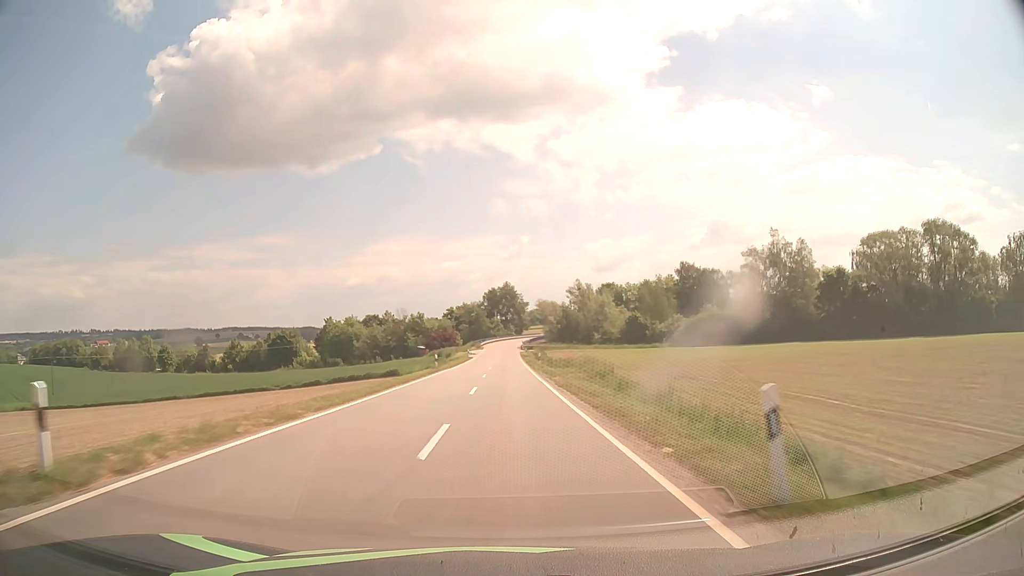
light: Day
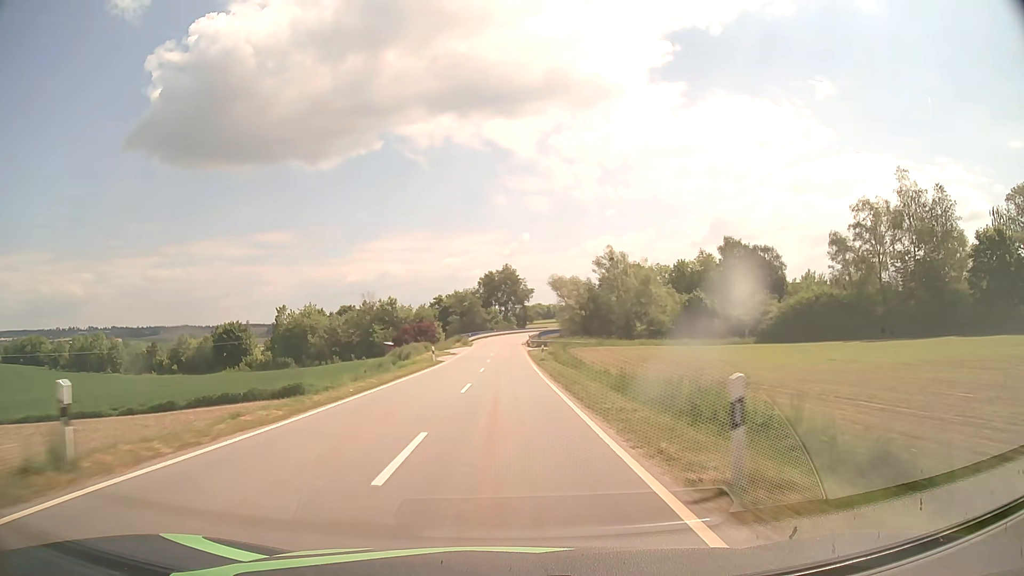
(0.0, +38.2) m; 0°
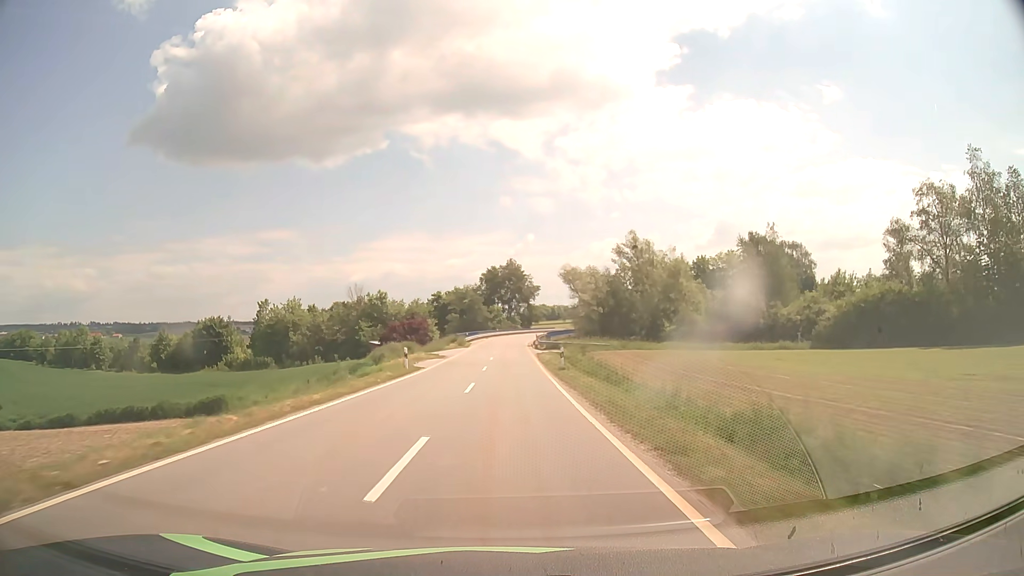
(0.0, +12.9) m; 0°
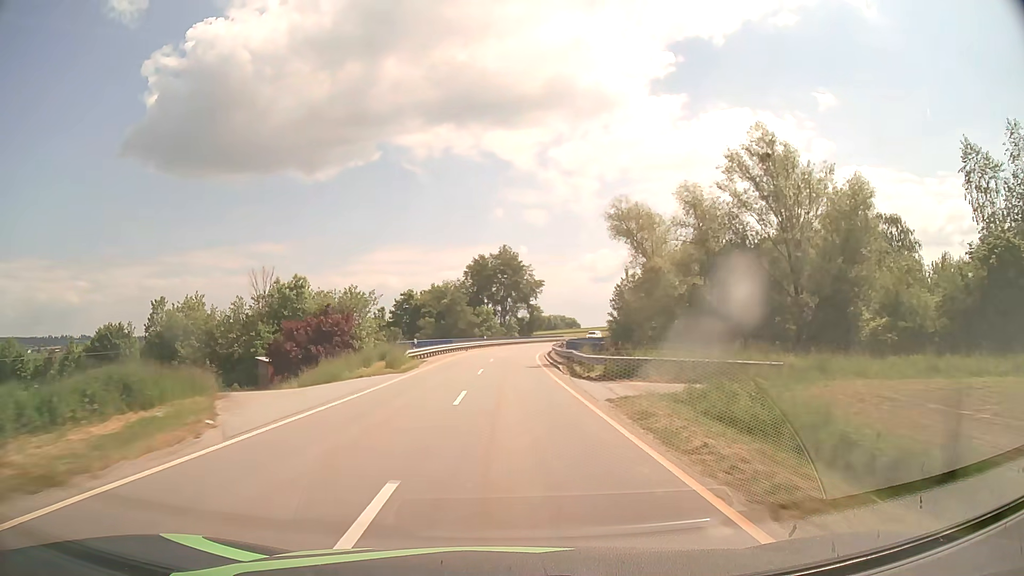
(0.0, +39.8) m; +1°
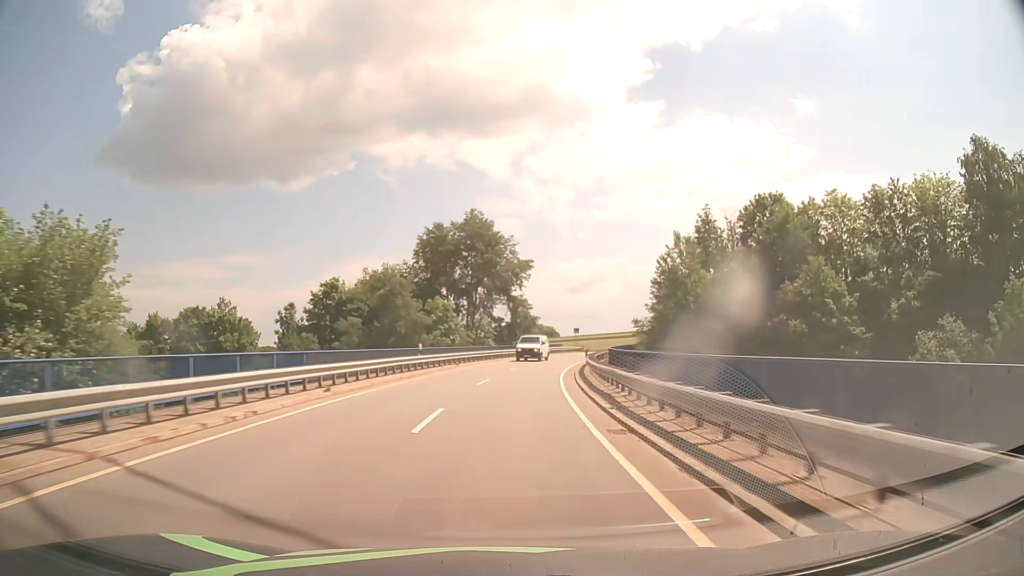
(+0.4, +41.0) m; +2°
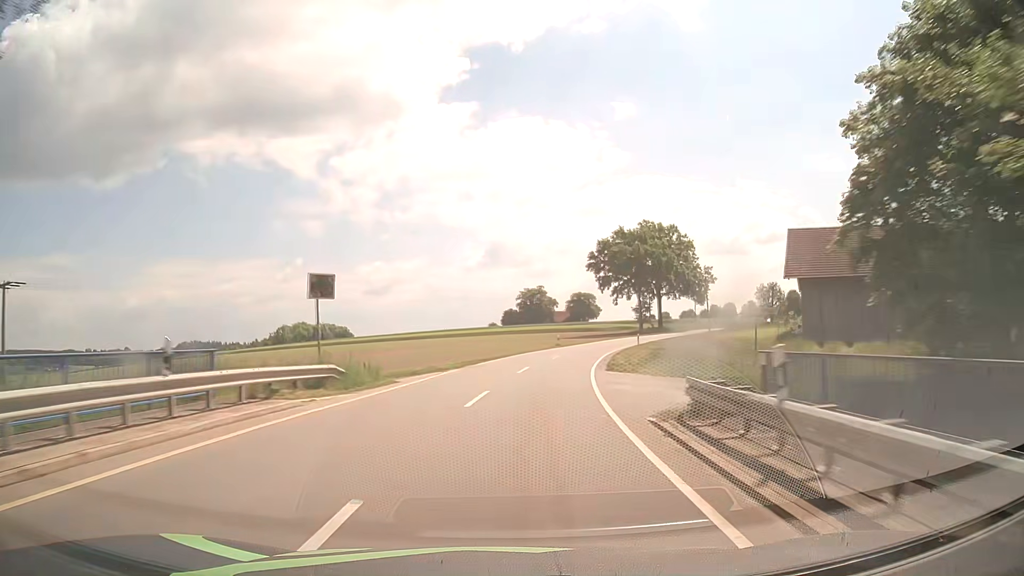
(+8.4, +68.3) m; +17°
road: tertiary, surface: asphalt
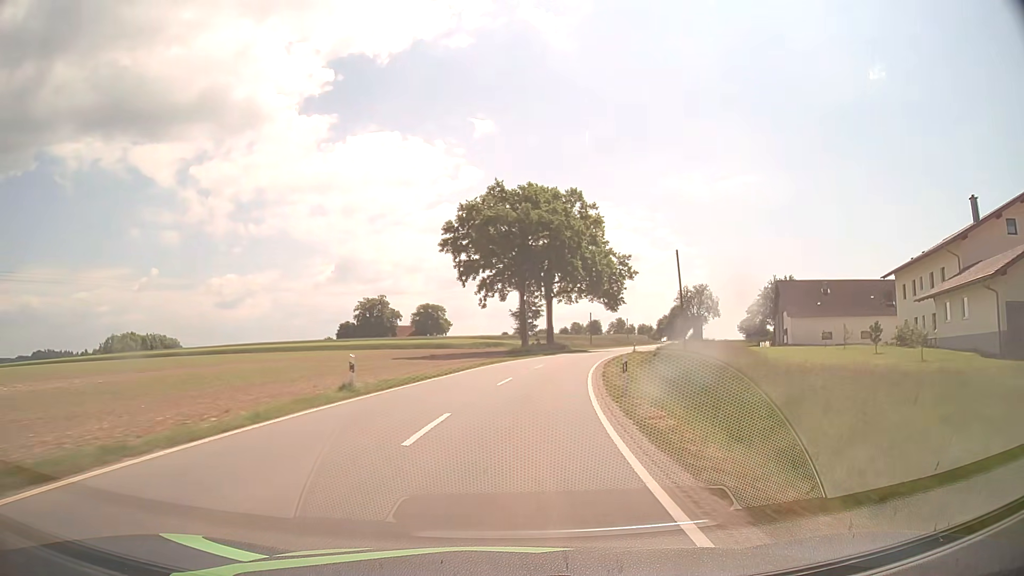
(+4.5, +40.8) m; +13°
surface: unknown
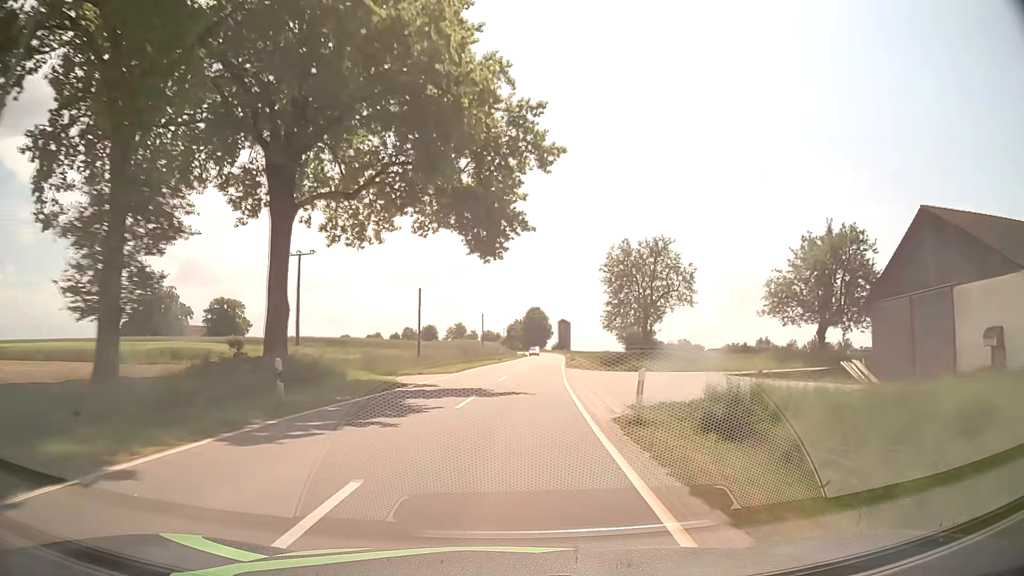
(+7.4, +53.8) m; +14°
(0, +10) (+1, +20) (+1, +30) (+2, +40) (+3, +50) (+4, +60) (+5, +70) (+6, +80) (+6, +90) (+7, +100) m
